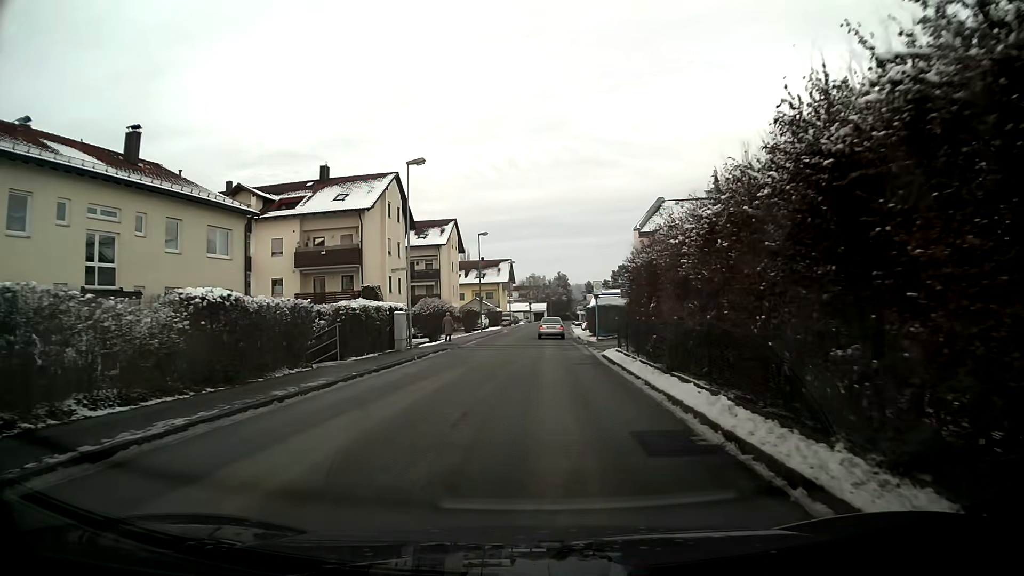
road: unclassified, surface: asphalt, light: Day
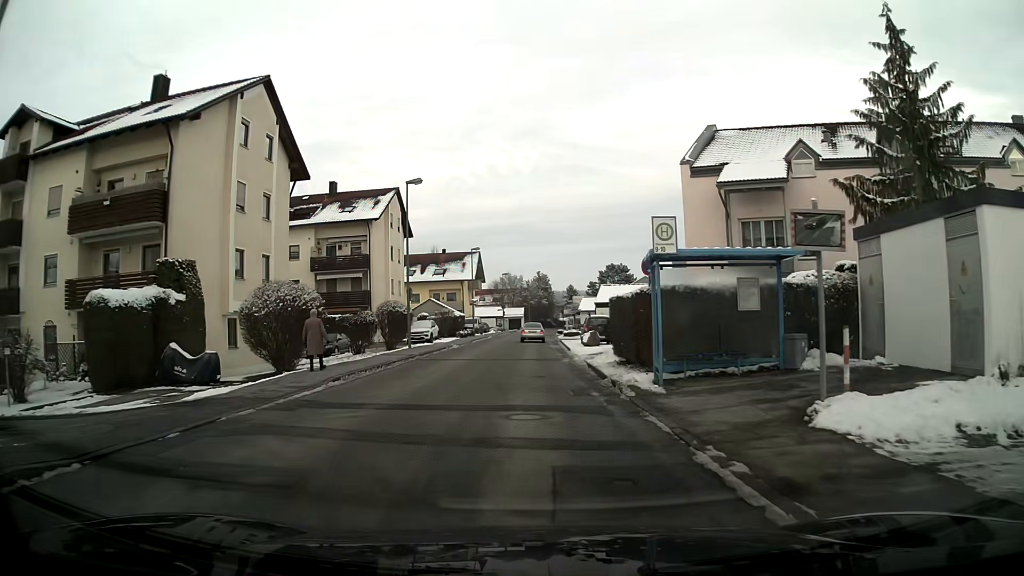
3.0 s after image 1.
(+0.5, +23.5) m; +1°
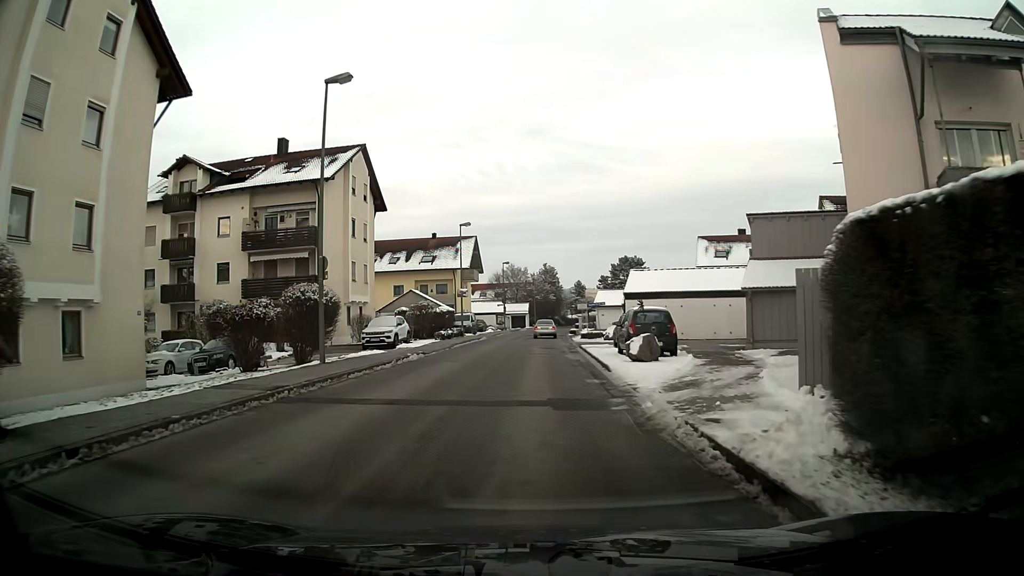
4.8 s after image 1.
(-0.1, +14.3) m; 0°
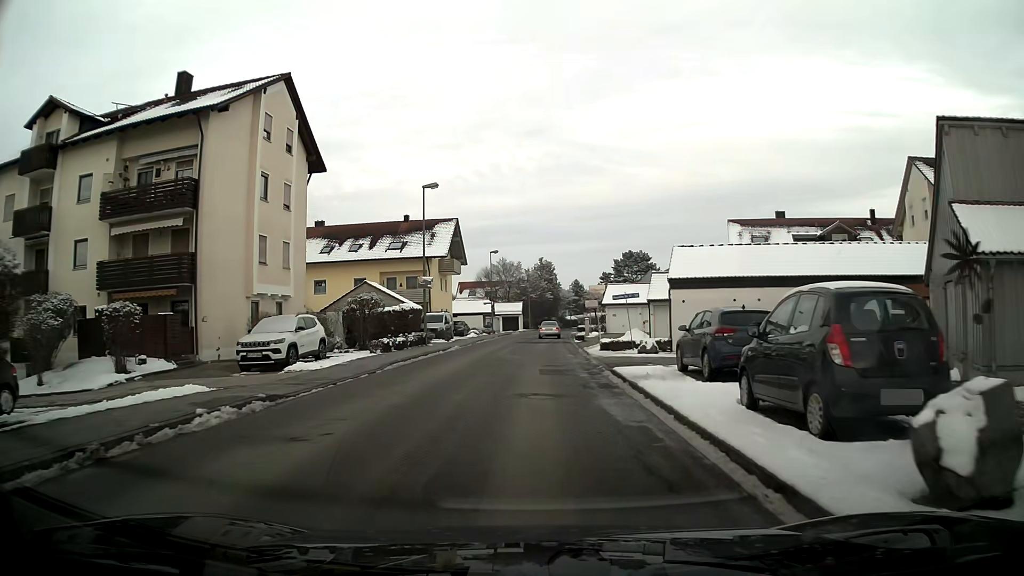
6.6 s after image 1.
(+0.1, +14.5) m; +1°
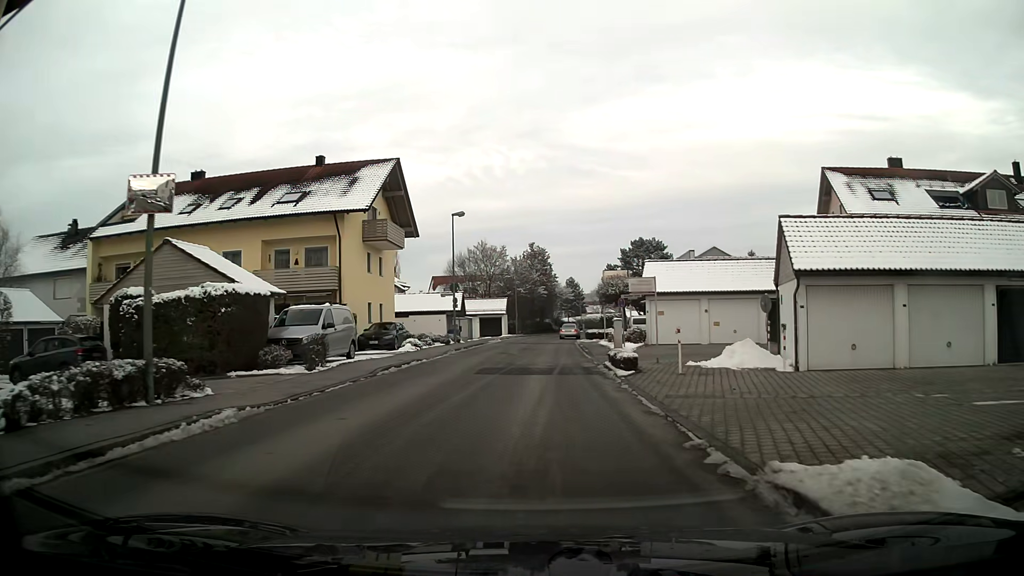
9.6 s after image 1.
(+0.2, +24.6) m; +1°
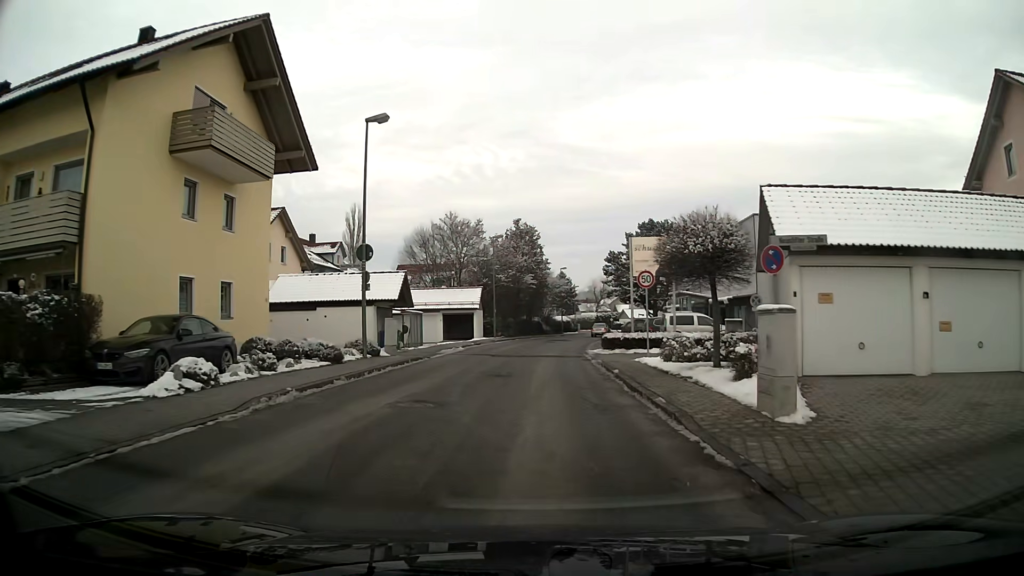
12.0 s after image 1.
(+0.1, +20.0) m; +1°
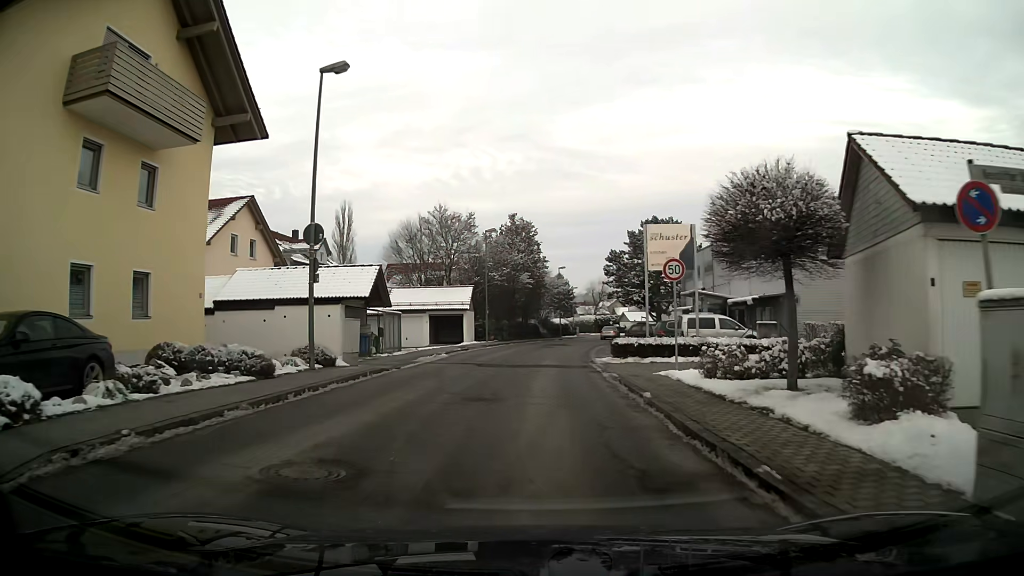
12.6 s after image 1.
(0.0, +5.1) m; 0°
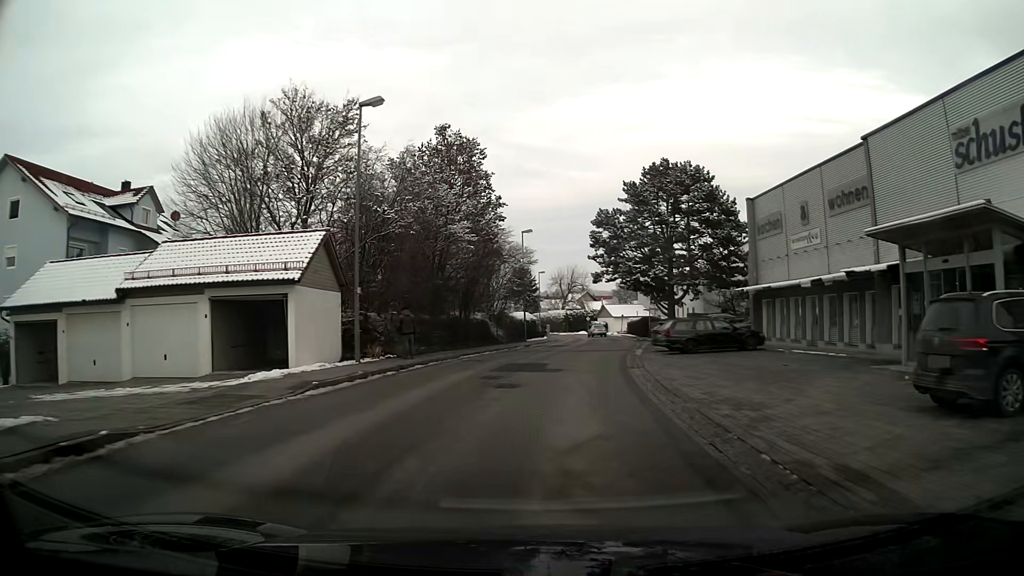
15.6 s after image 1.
(+0.8, +29.1) m; +4°
(0, +10) (+1, +20) (+2, +30) (+3, +40) (+5, +50) (+6, +60) (+6, +70) (+6, +80) (+4, +90) (+2, +99) m
